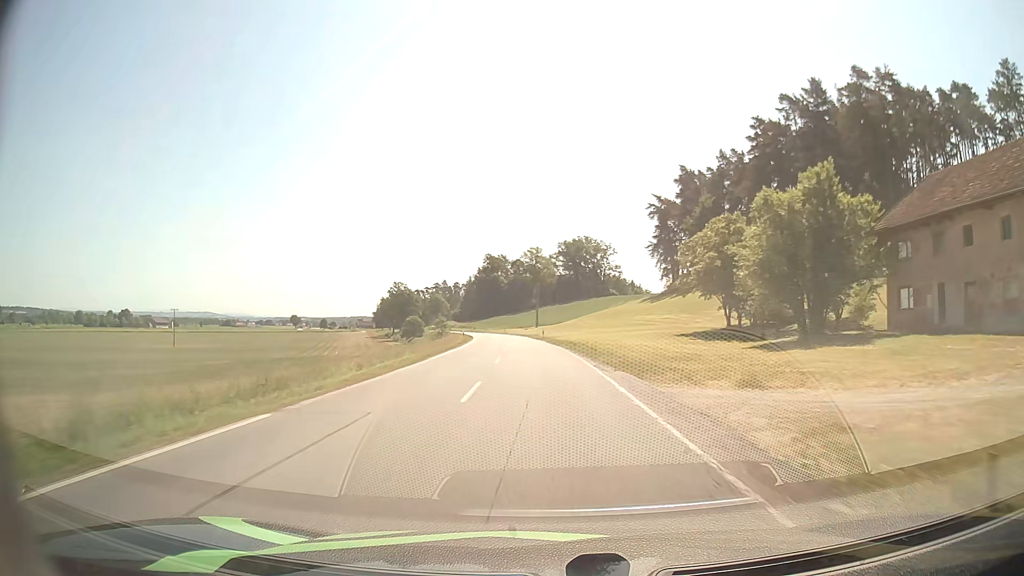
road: secondary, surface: asphalt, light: Day
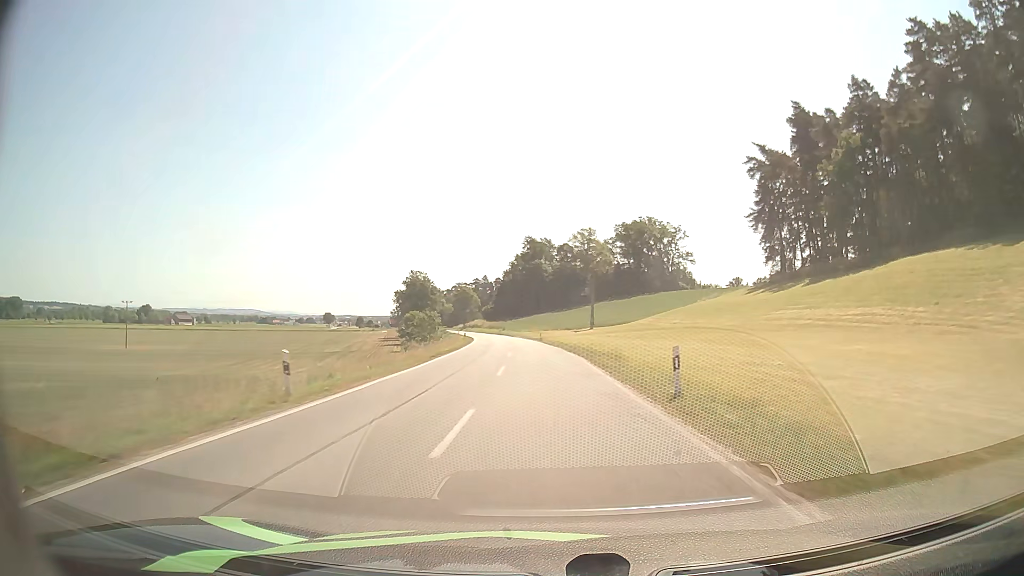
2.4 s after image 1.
(-2.4, +50.4) m; -5°
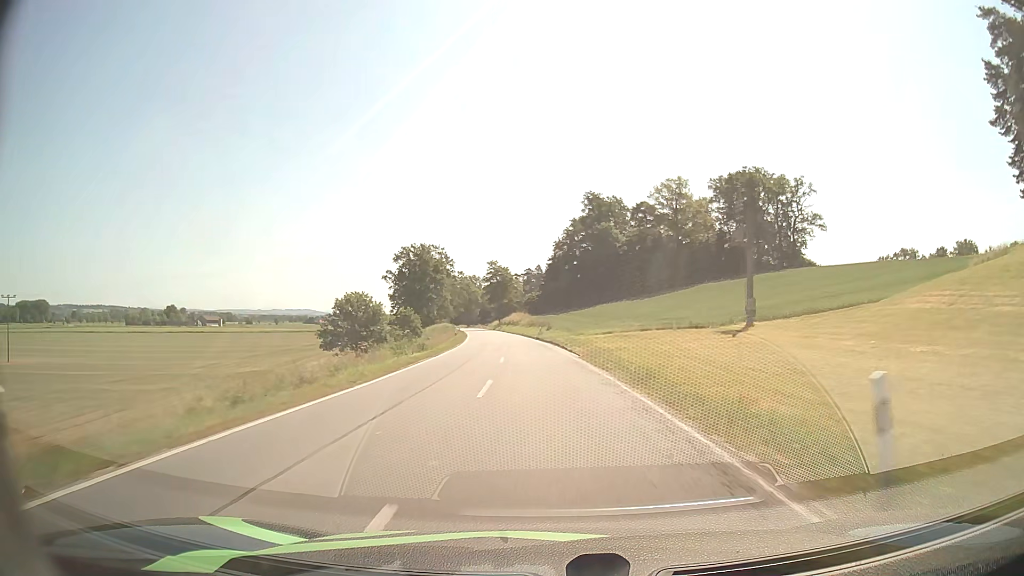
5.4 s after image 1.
(-2.7, +63.8) m; -5°
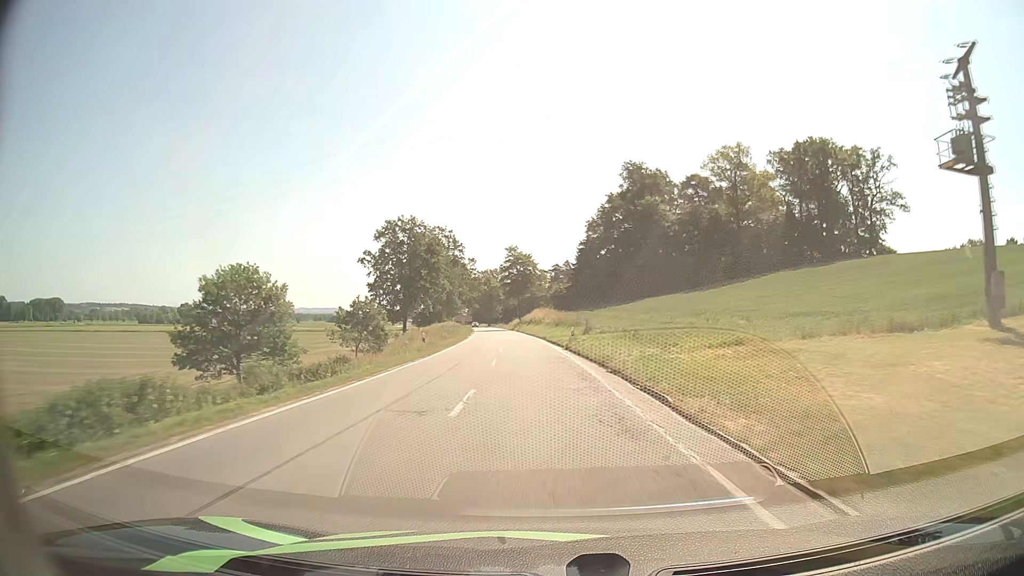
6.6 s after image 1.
(-0.6, +26.0) m; -2°
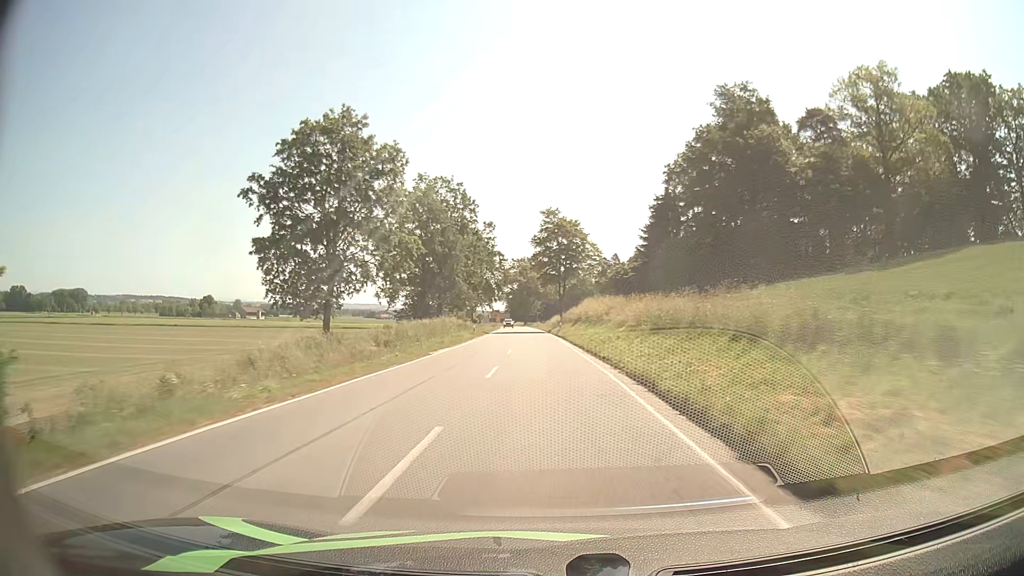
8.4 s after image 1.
(-1.4, +39.1) m; -4°
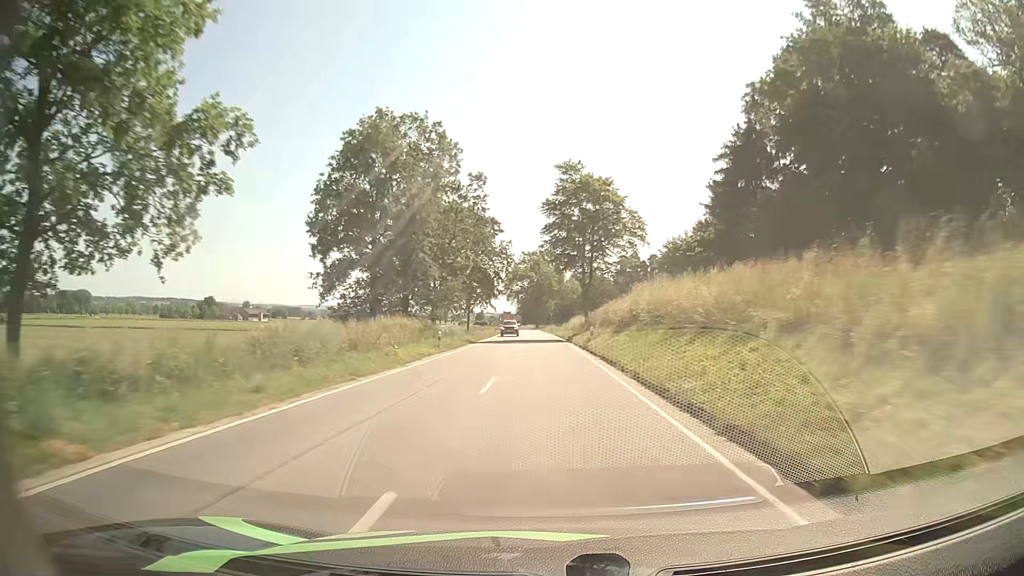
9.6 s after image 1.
(-0.4, +25.9) m; -1°
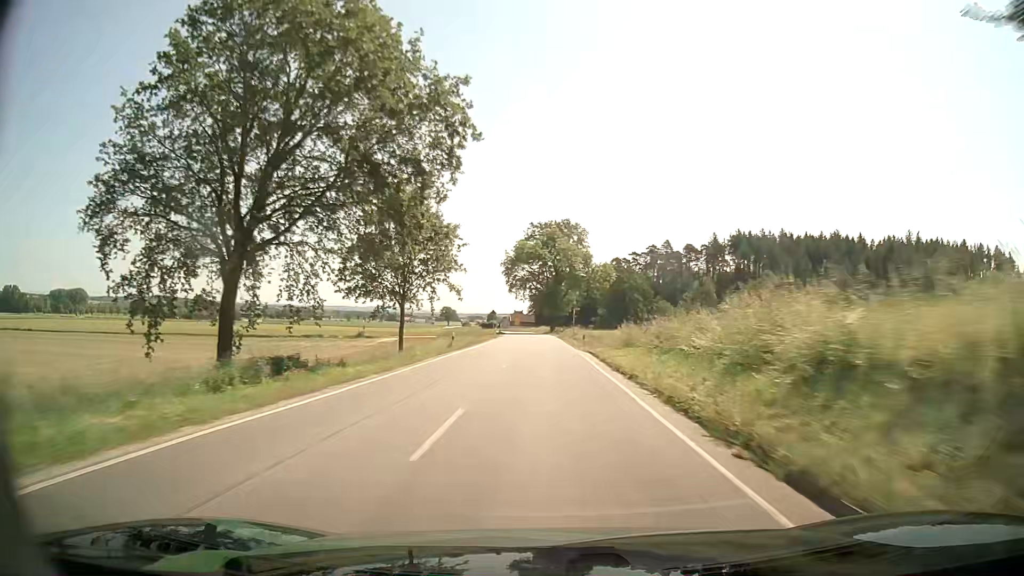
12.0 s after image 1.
(-0.6, +51.8) m; -1°
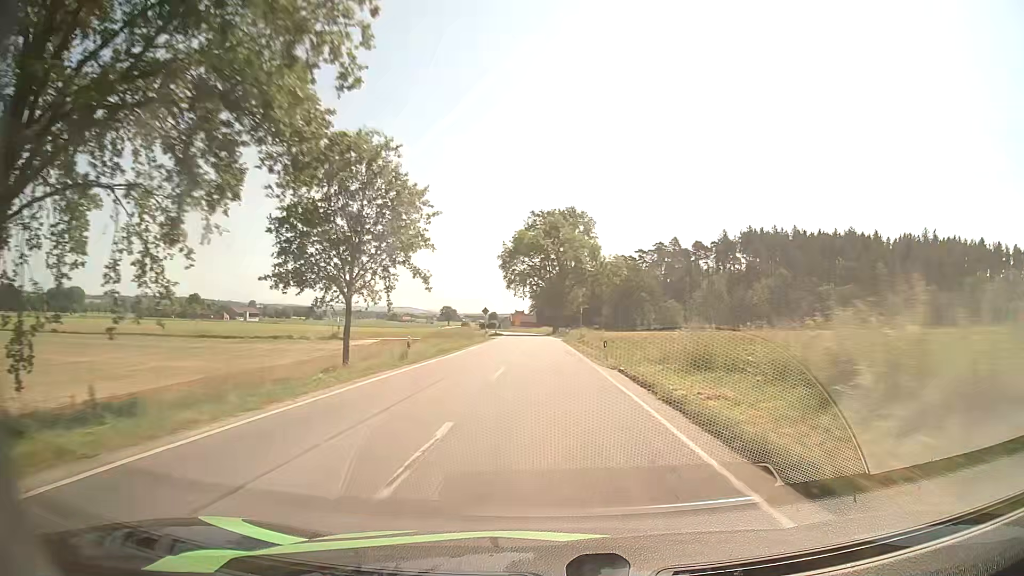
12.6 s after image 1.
(-0.1, +13.0) m; -1°
(0, +10) (0, +20) (0, +30) (0, +40) (0, +50) (0, +60) (0, +70) (-1, +80) (-1, +90) (-2, +100) m
